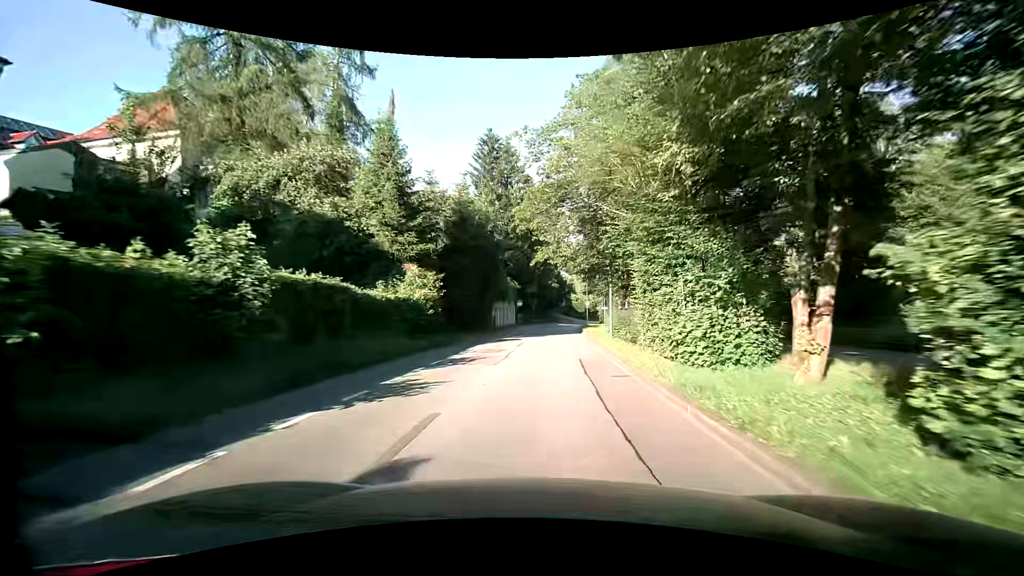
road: tertiary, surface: asphalt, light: Day
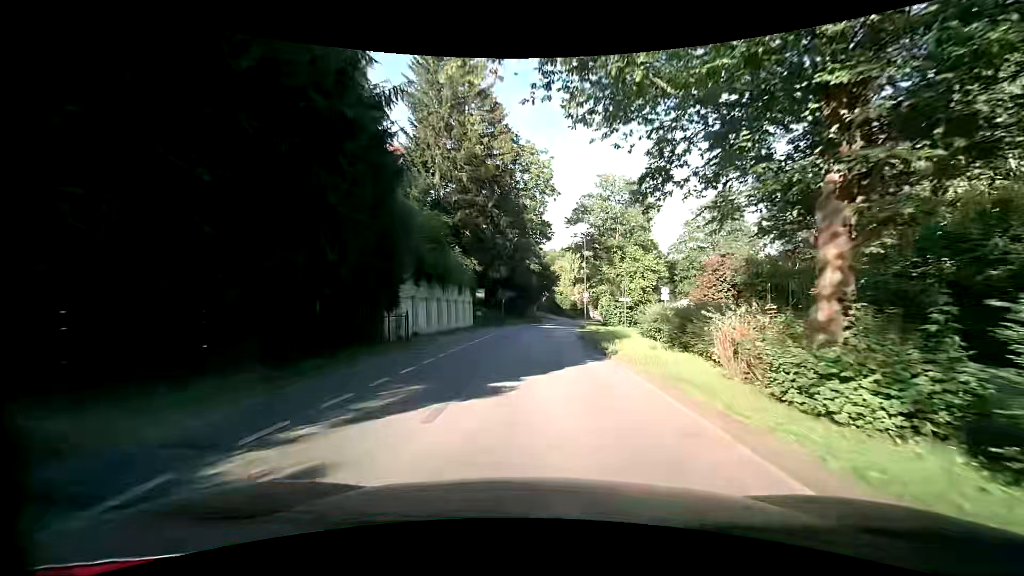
(+0.7, +24.4) m; +2°
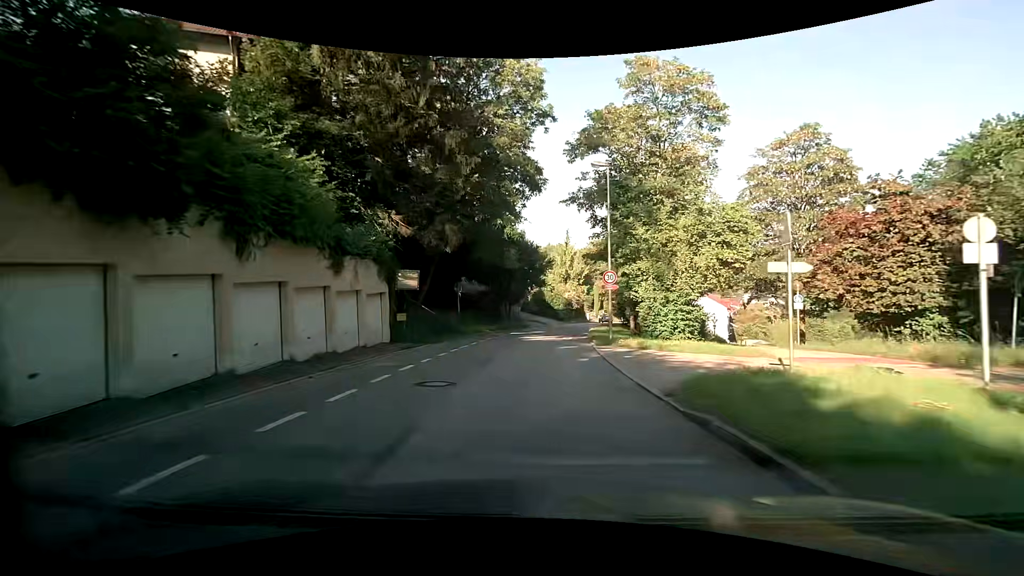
(+0.6, +21.1) m; +2°
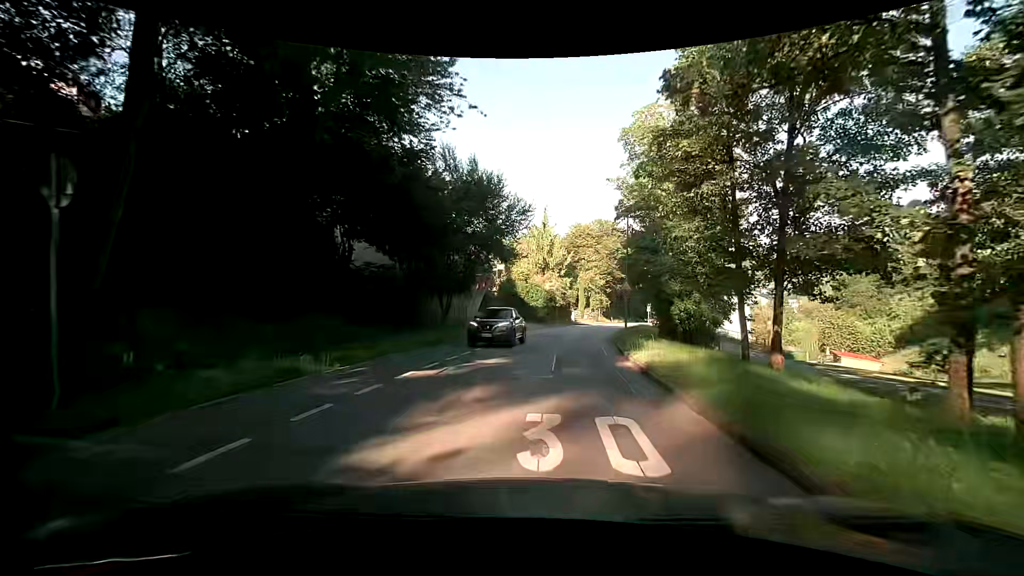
(+0.5, +23.2) m; +3°
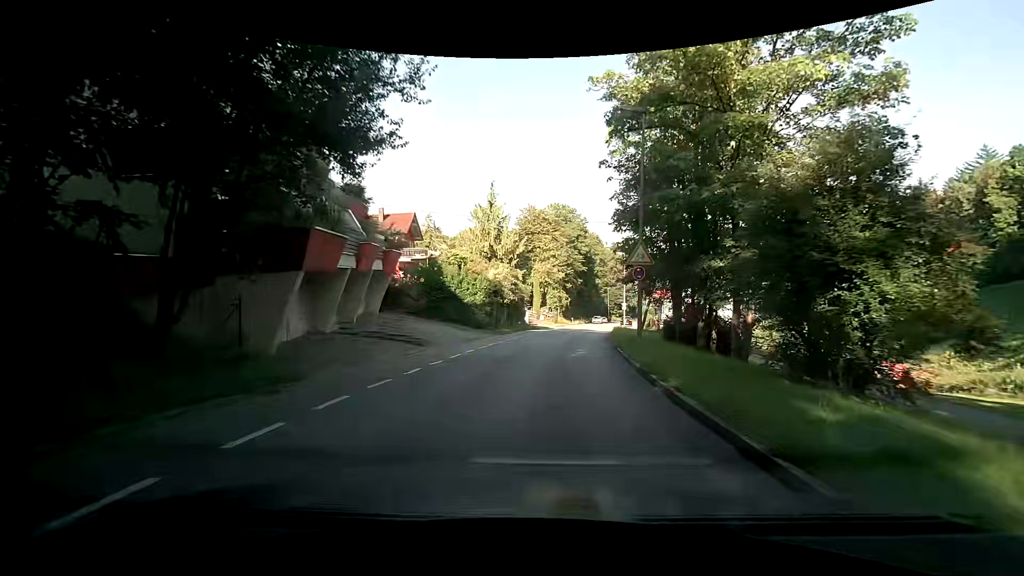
(+0.8, +16.8) m; +5°
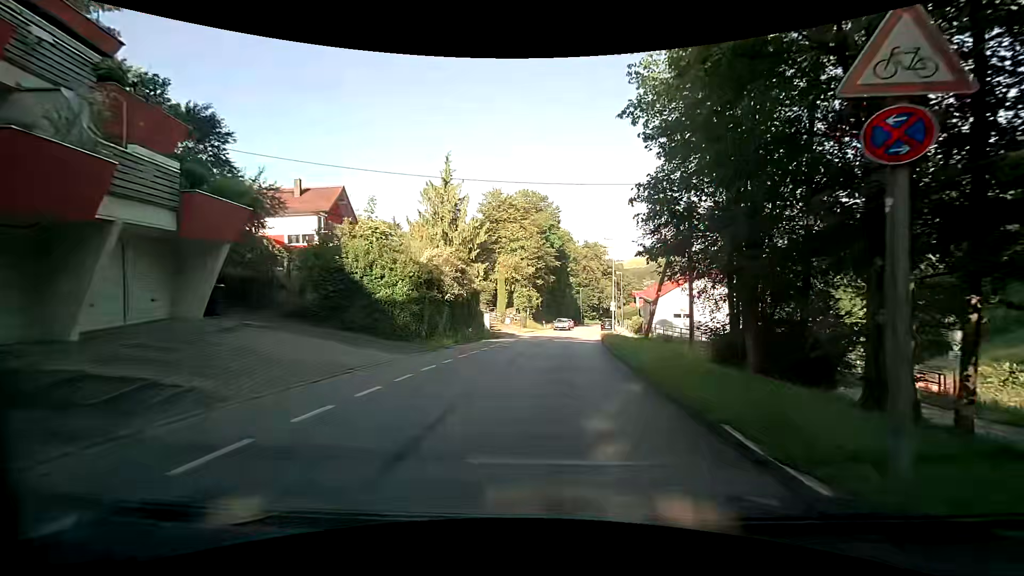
(+0.5, +12.6) m; +3°
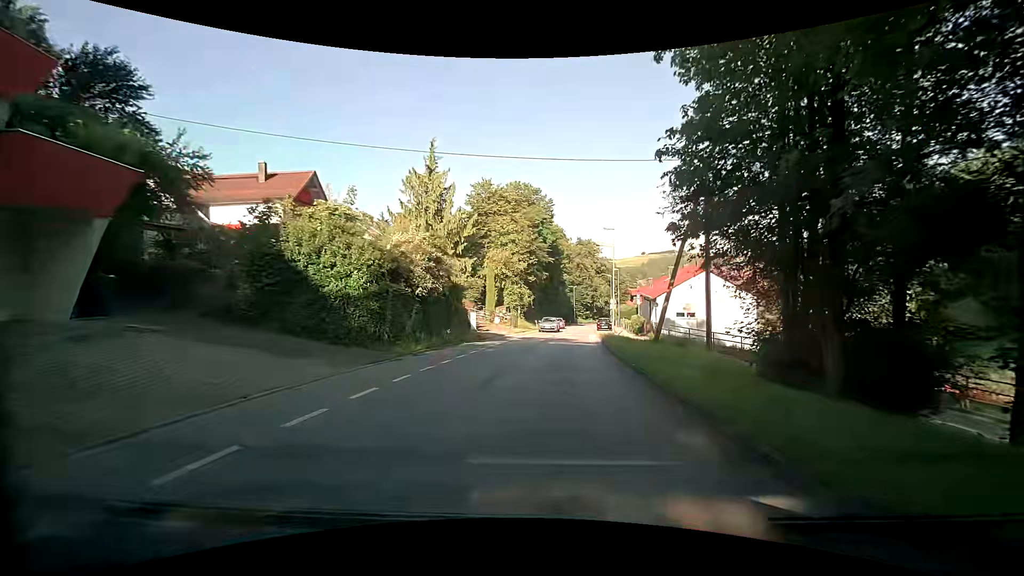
(+0.1, +4.2) m; +3°
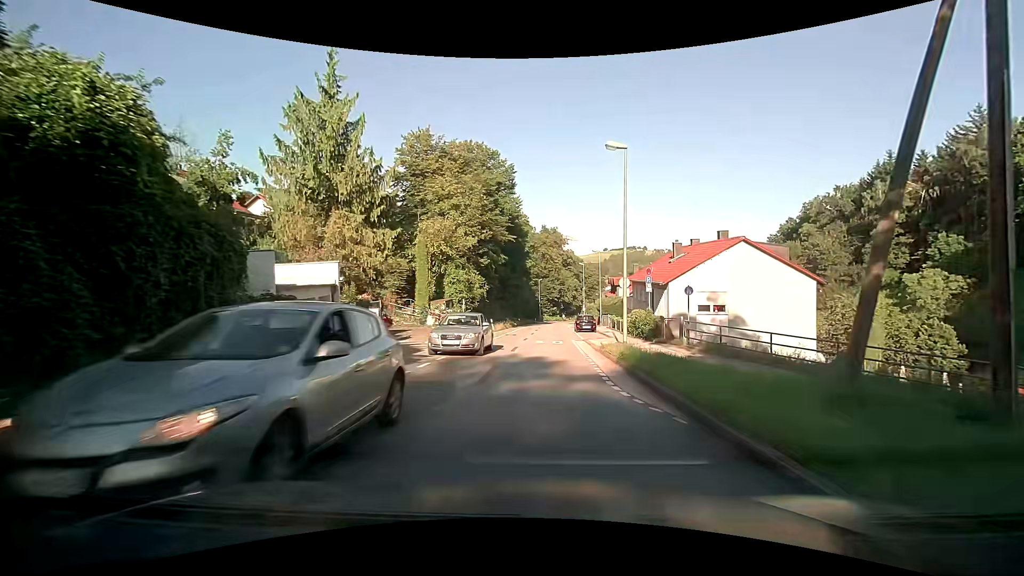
(+0.1, +17.2) m; +3°
(0, +10) (0, +20) (0, +30) (+1, +40) (+1, +50) (+1, +60) (+1, +70) (+2, +80) (+2, +90) (+3, +100) m
